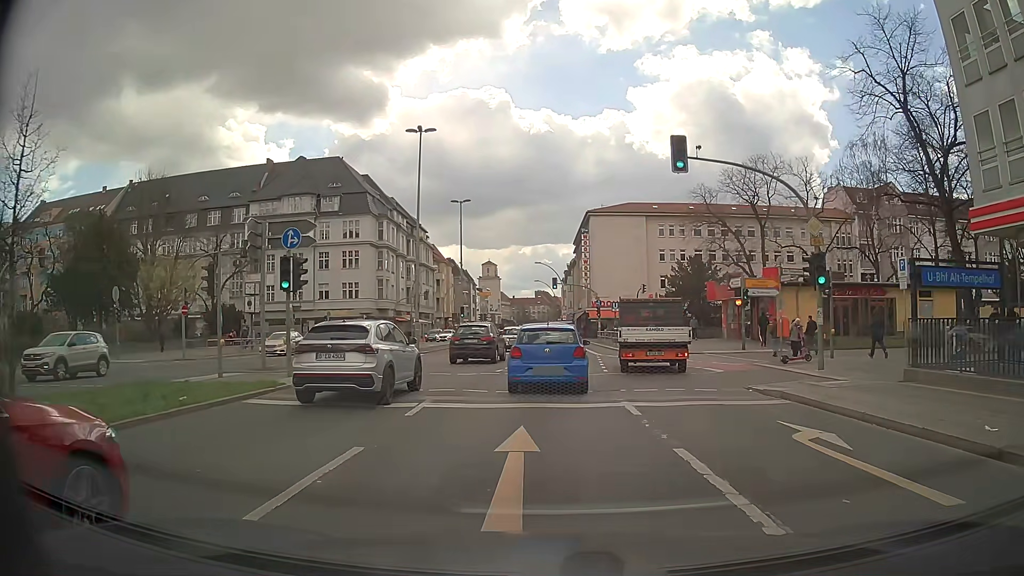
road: primary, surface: asphalt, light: Day
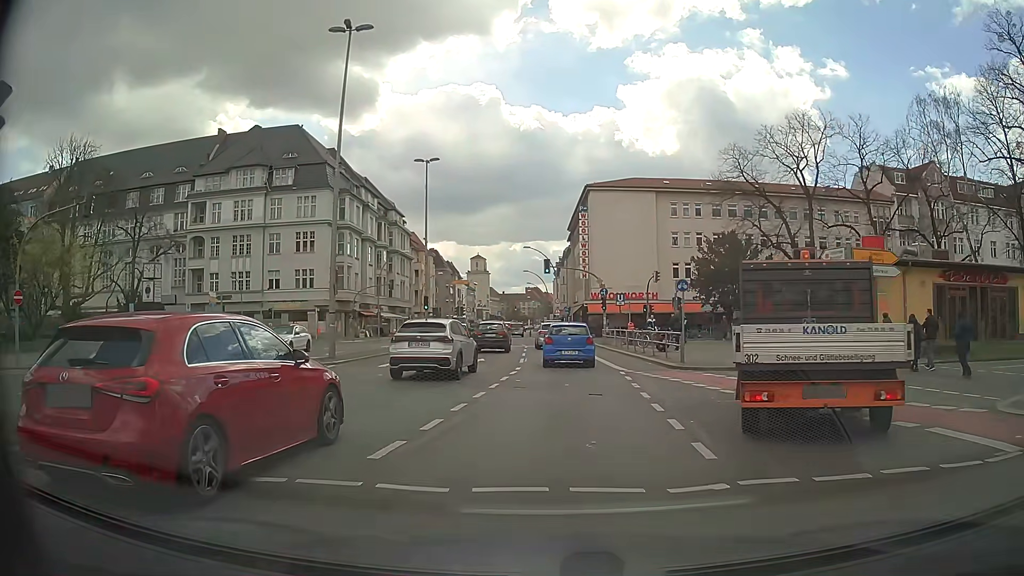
(-0.1, +14.3) m; 0°
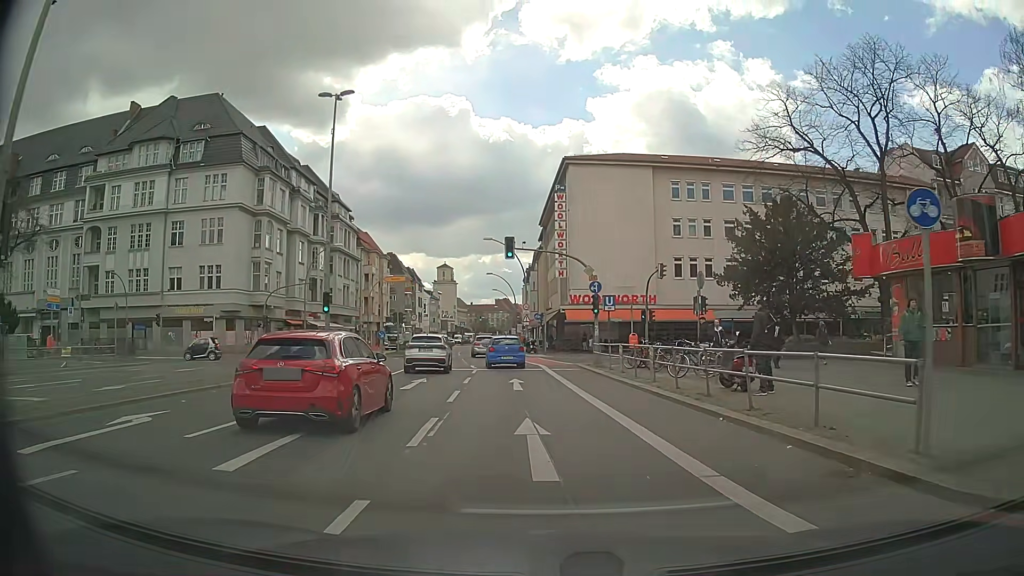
(+0.4, +16.3) m; +2°
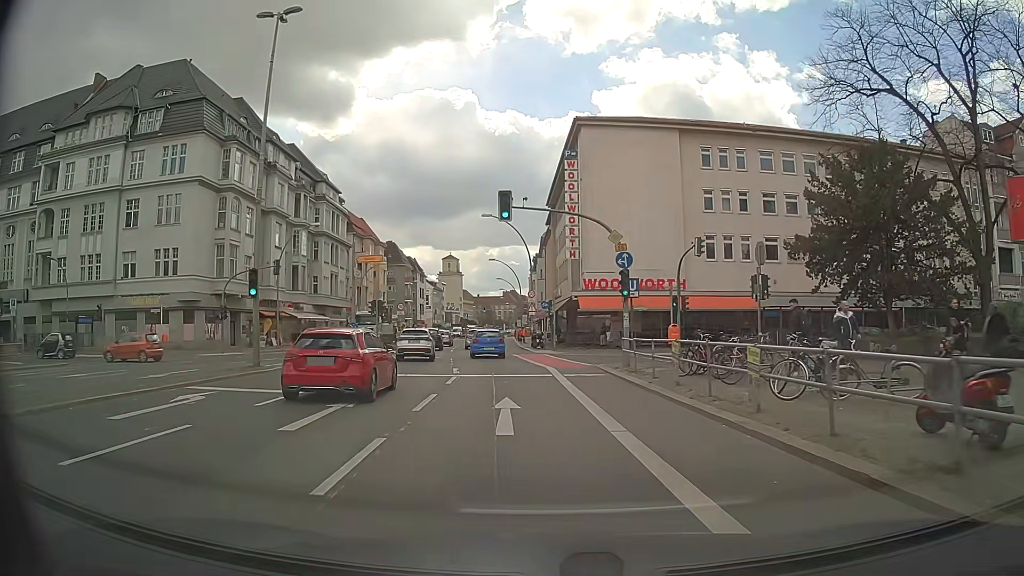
(+0.1, +8.8) m; 0°
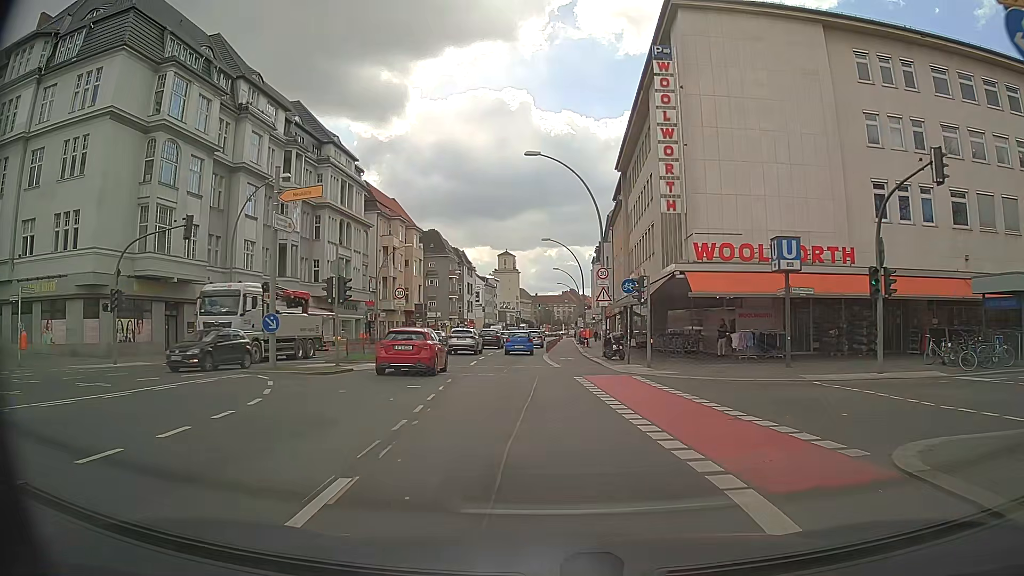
(-0.8, +18.7) m; -5°
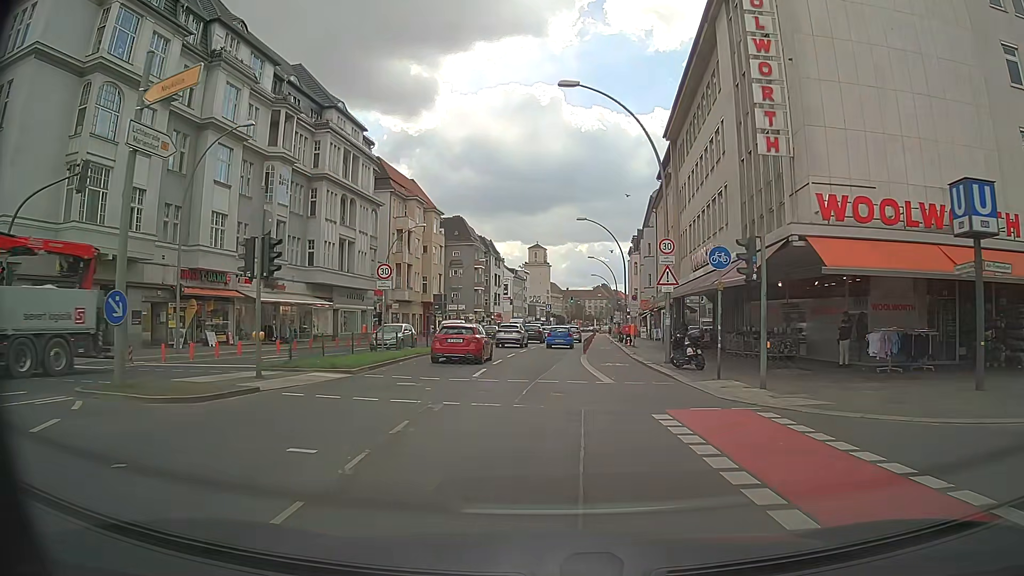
(-0.2, +9.5) m; -2°
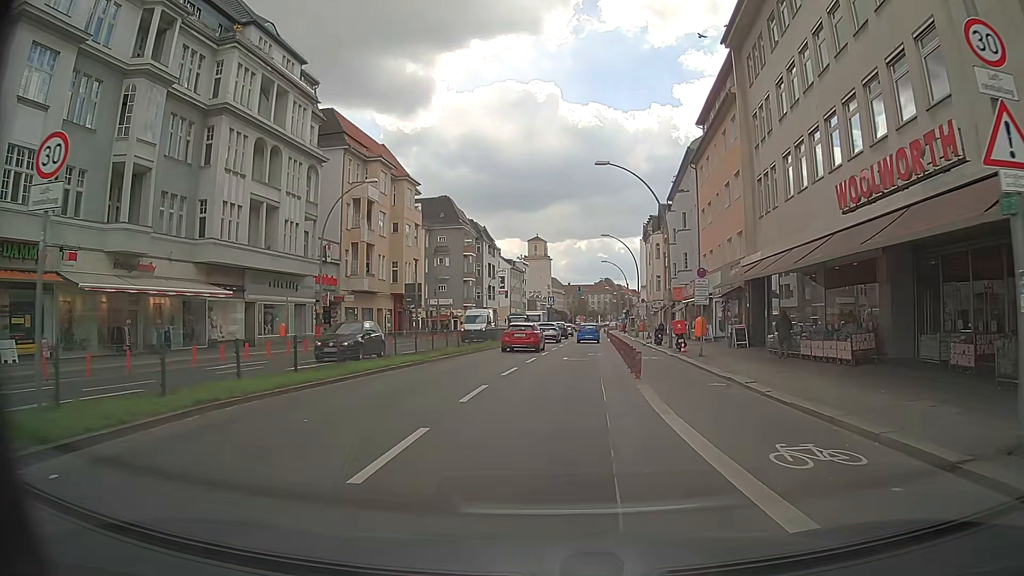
(-0.2, +18.3) m; -1°
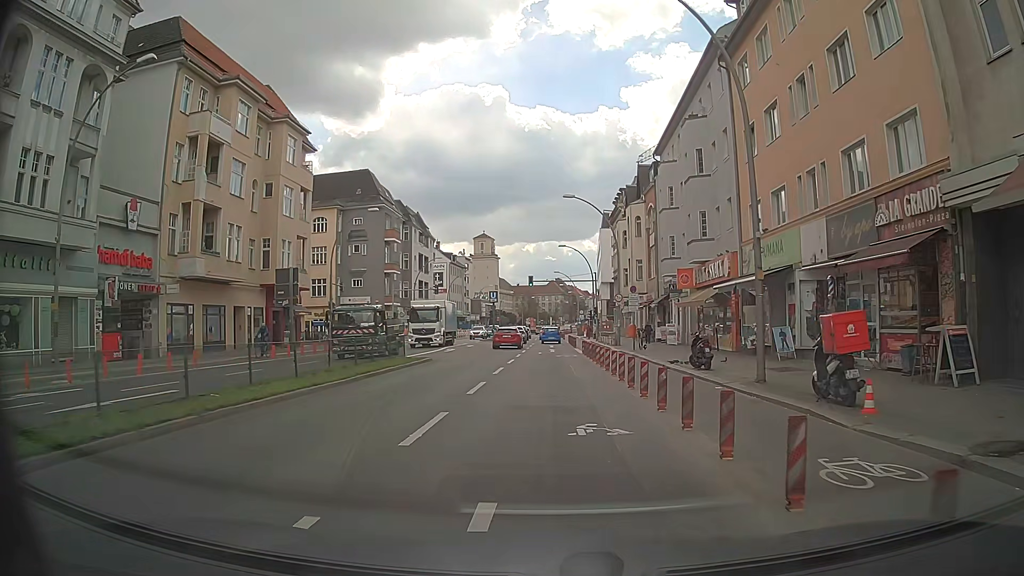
(+1.1, +21.9) m; +5°
(0, +10) (0, +20) (0, +30) (0, +40) (0, +50) (0, +60) (0, +70) (0, +80) (0, +90) (-1, +100) m
